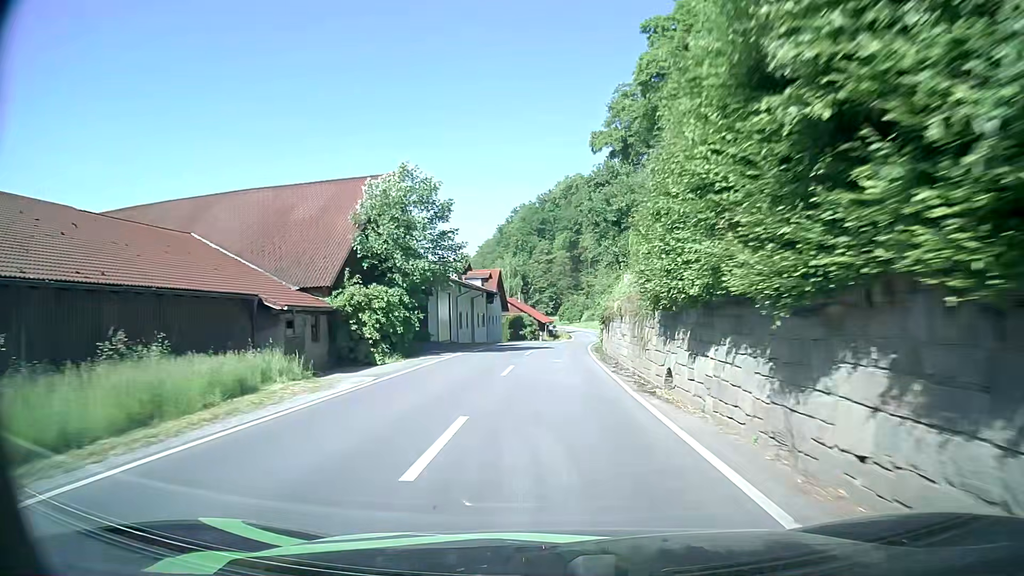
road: secondary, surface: asphalt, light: Day
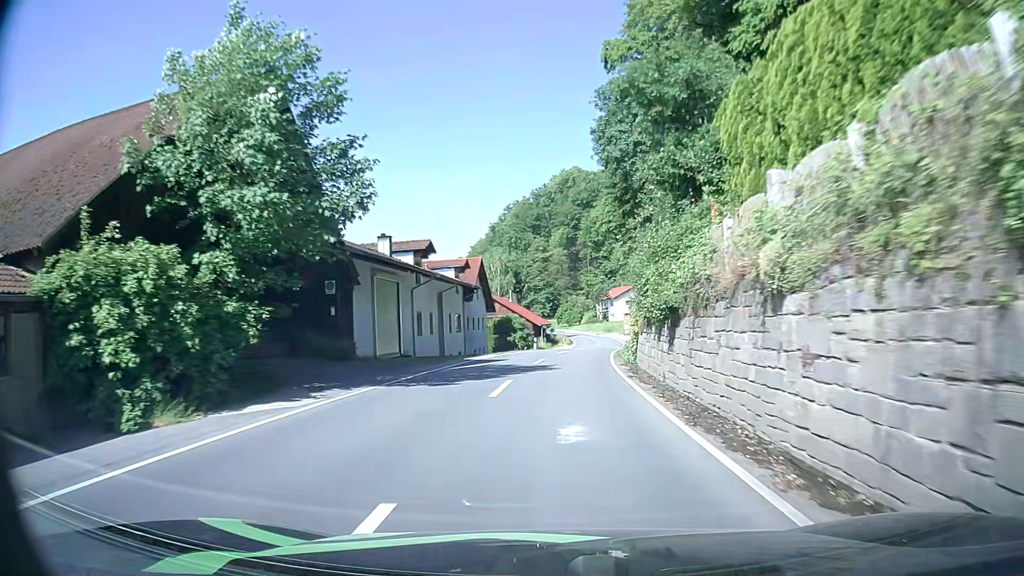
(+0.1, +16.8) m; 0°
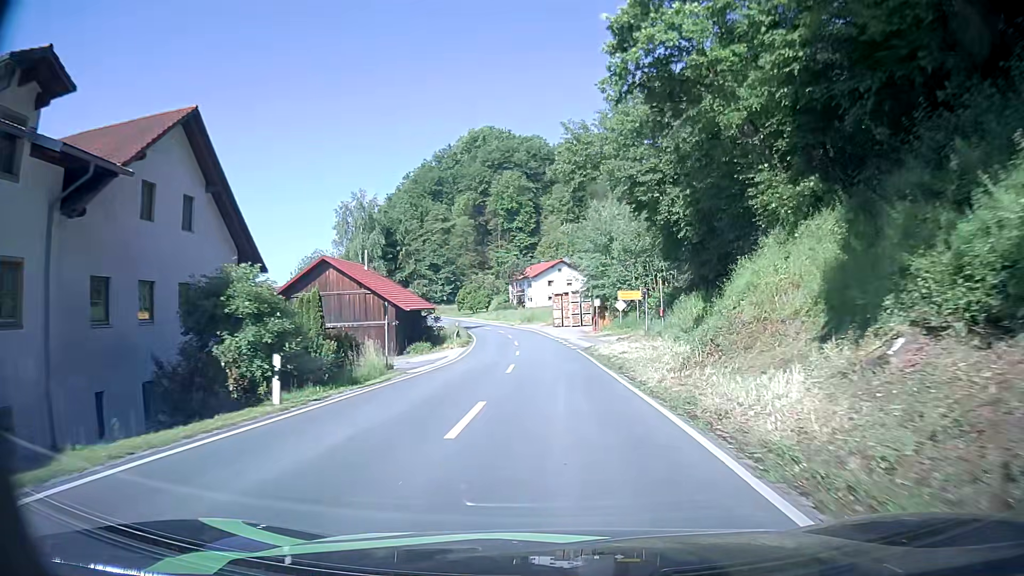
(+2.0, +40.6) m; +8°
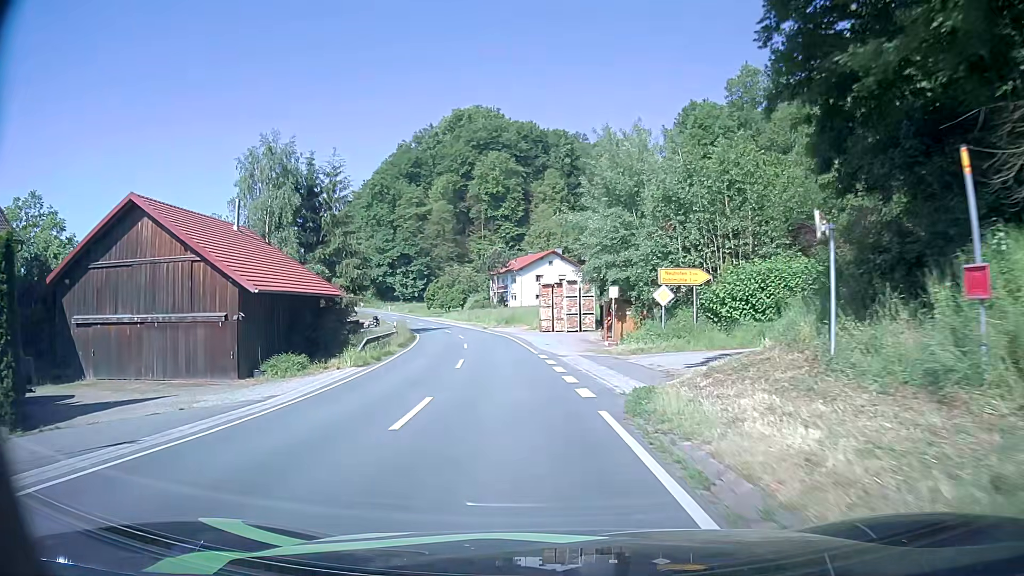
(+0.4, +22.9) m; +1°
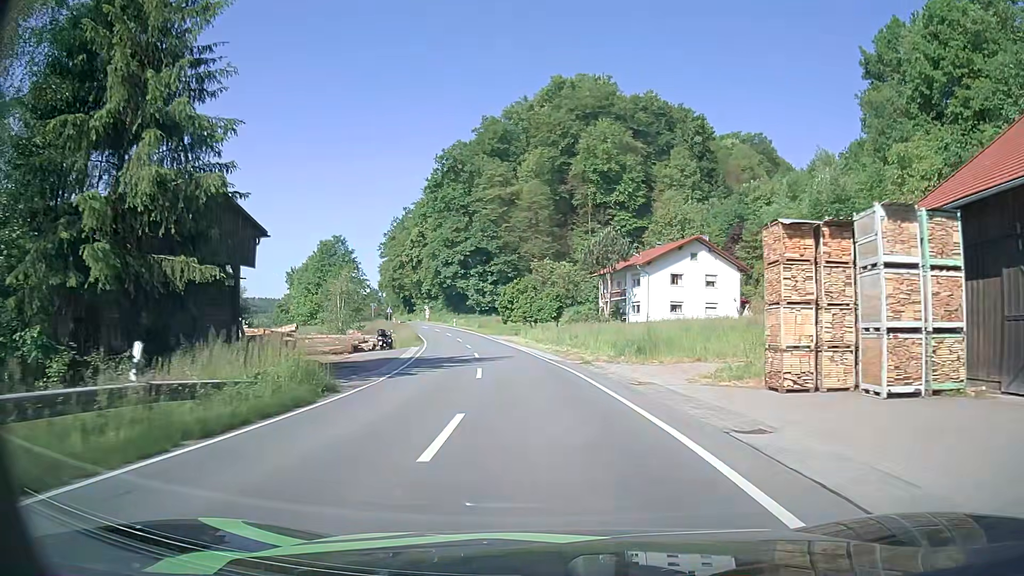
(-2.9, +38.2) m; -9°
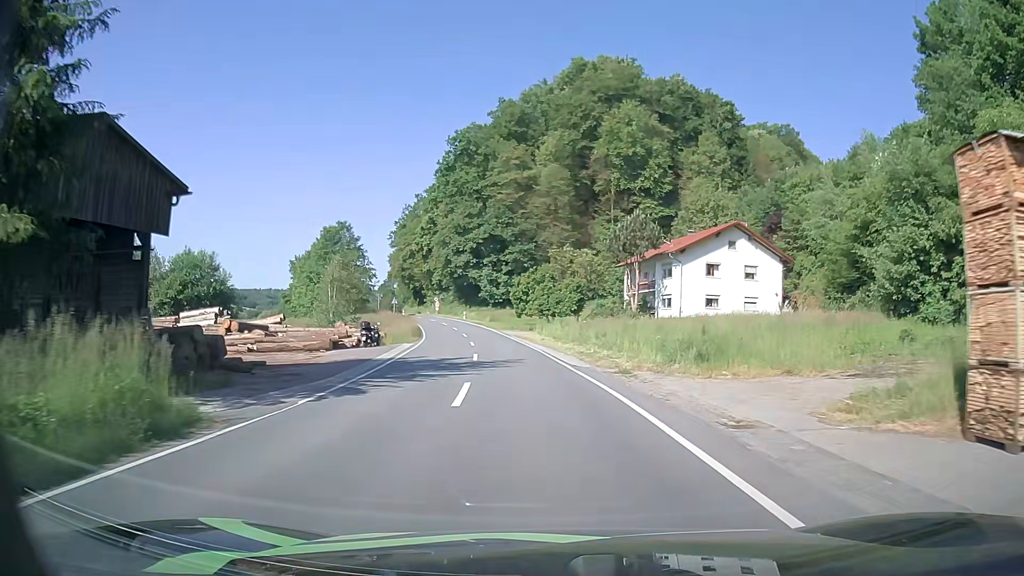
(0.0, +7.8) m; -1°
